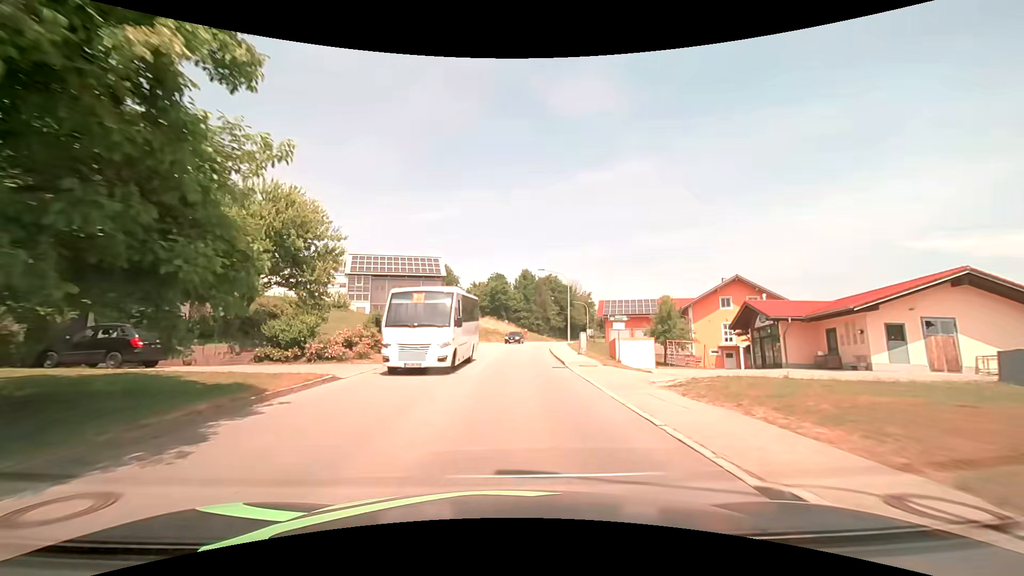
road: tertiary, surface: asphalt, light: Day
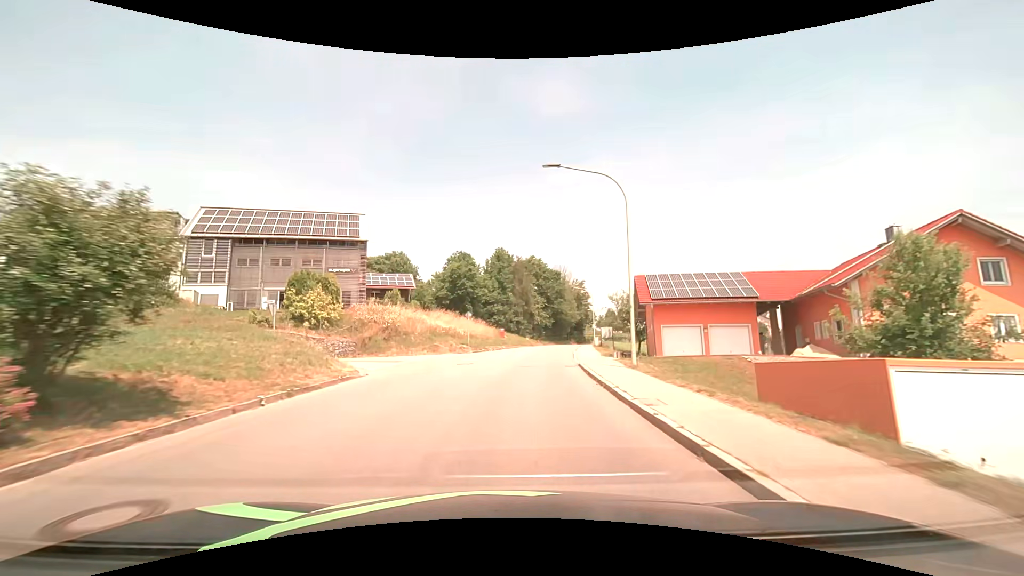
(+0.5, +30.6) m; +3°
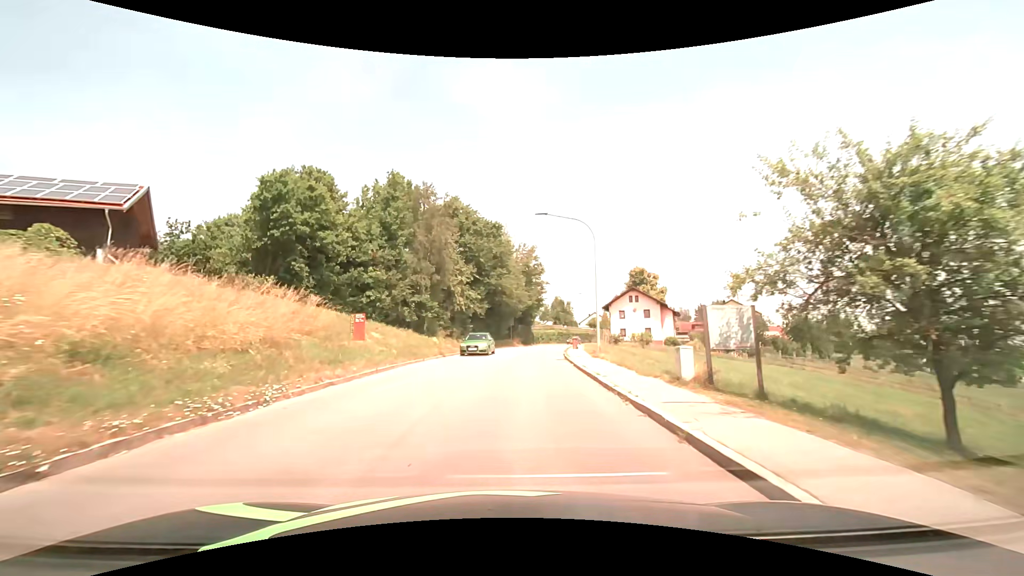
(+2.8, +37.9) m; +8°
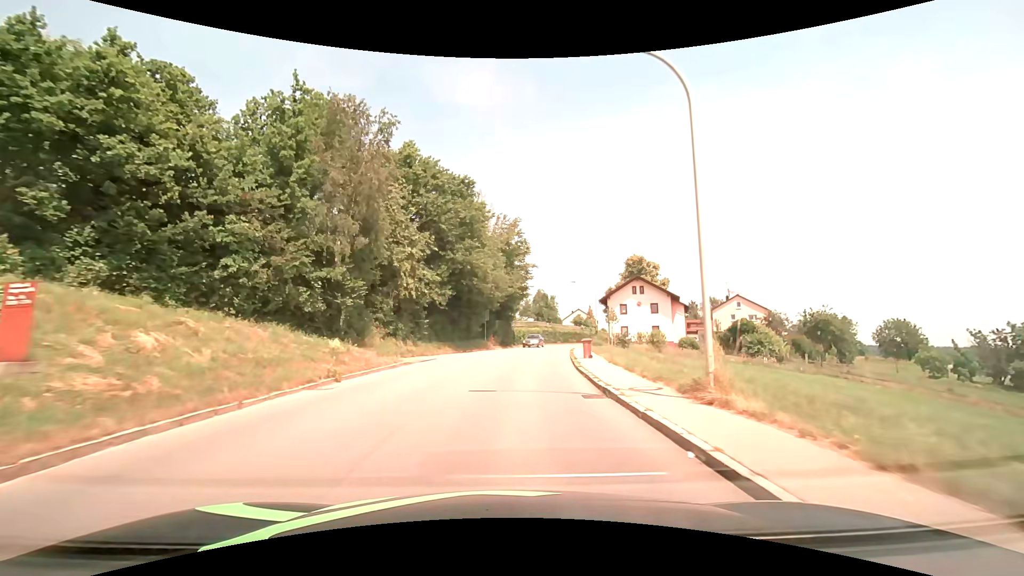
(+0.3, +15.3) m; +3°
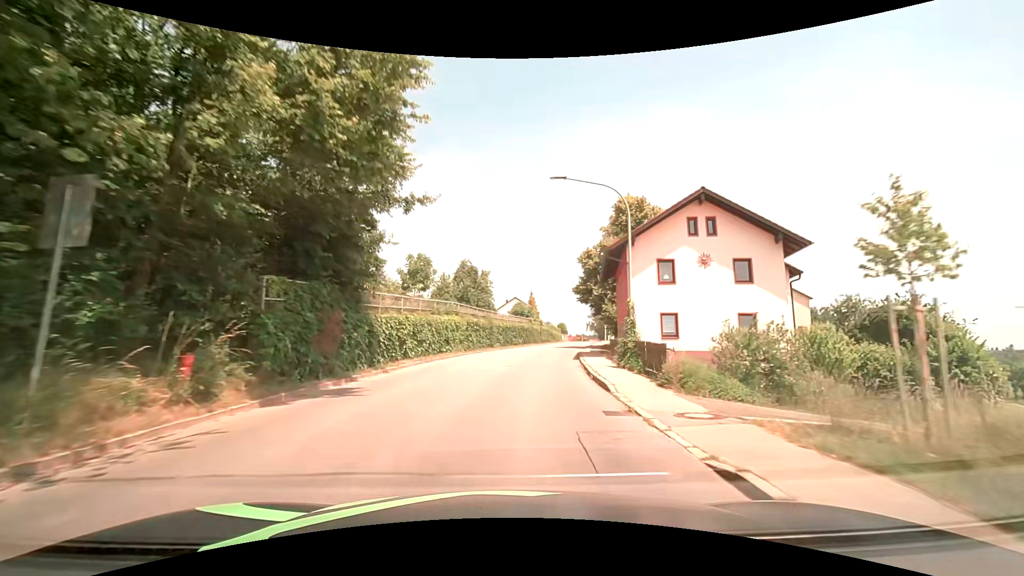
(+2.7, +38.3) m; +8°
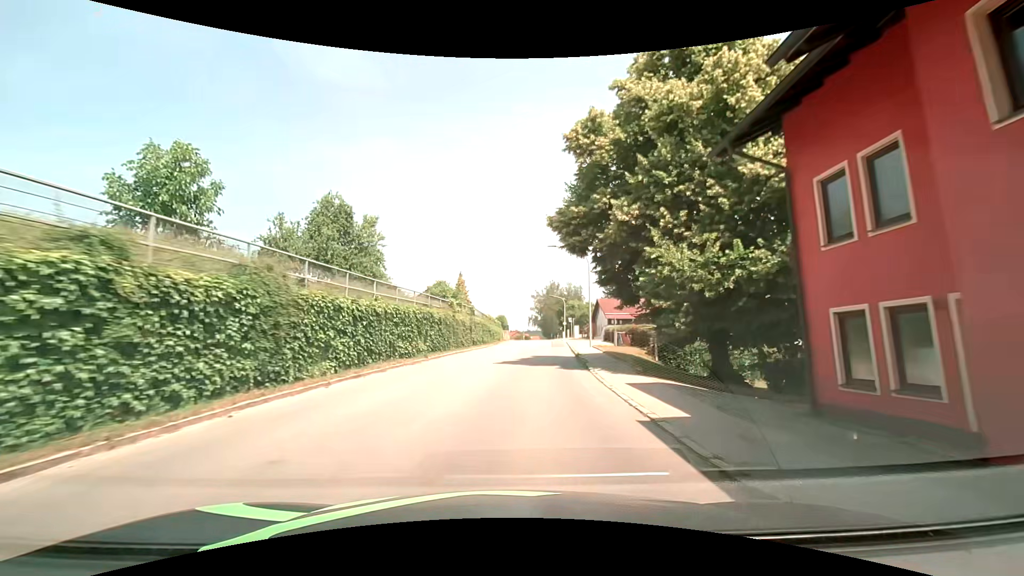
(+2.2, +30.6) m; +7°
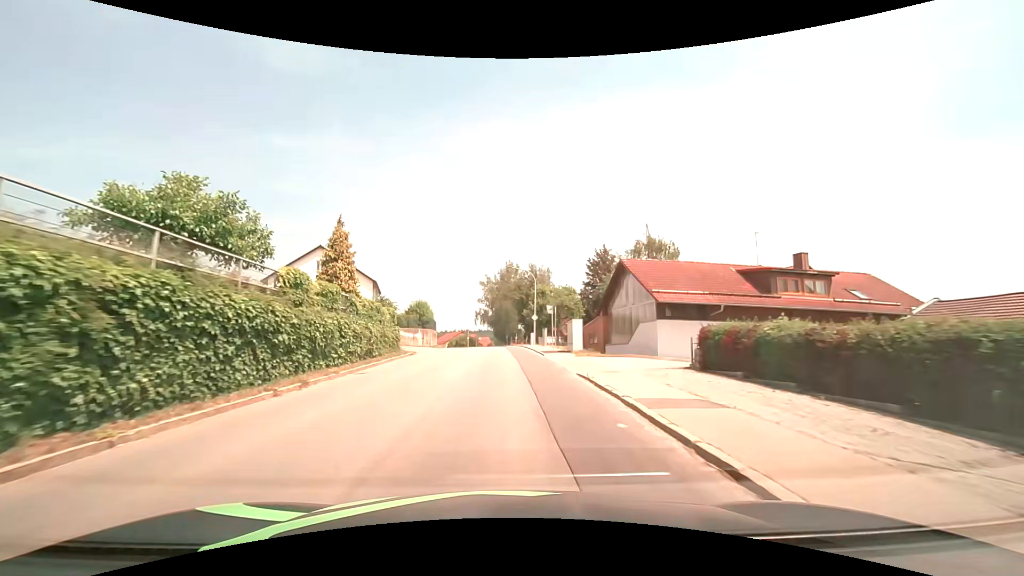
(+3.1, +38.1) m; +6°
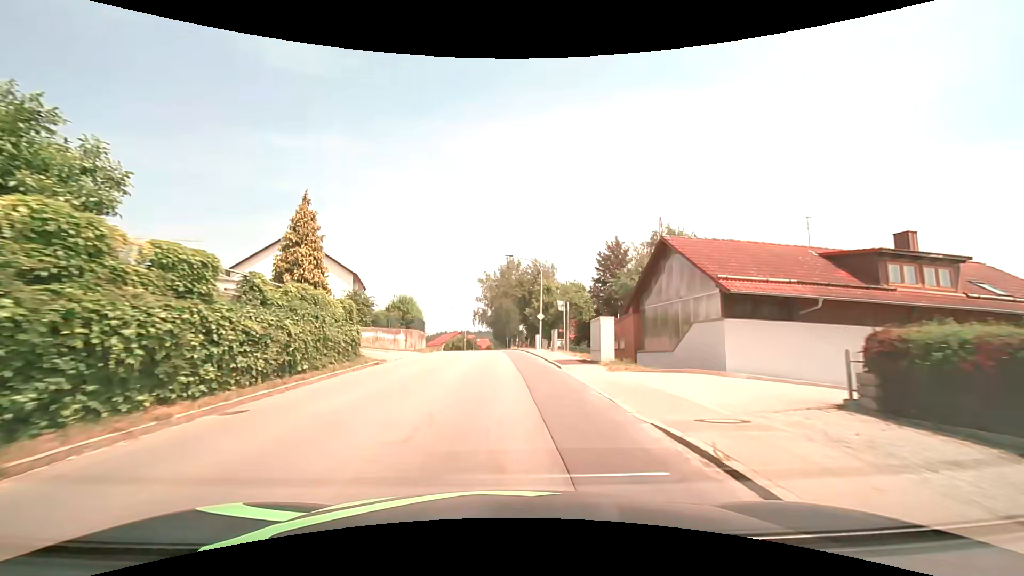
(0.0, +7.6) m; 0°
